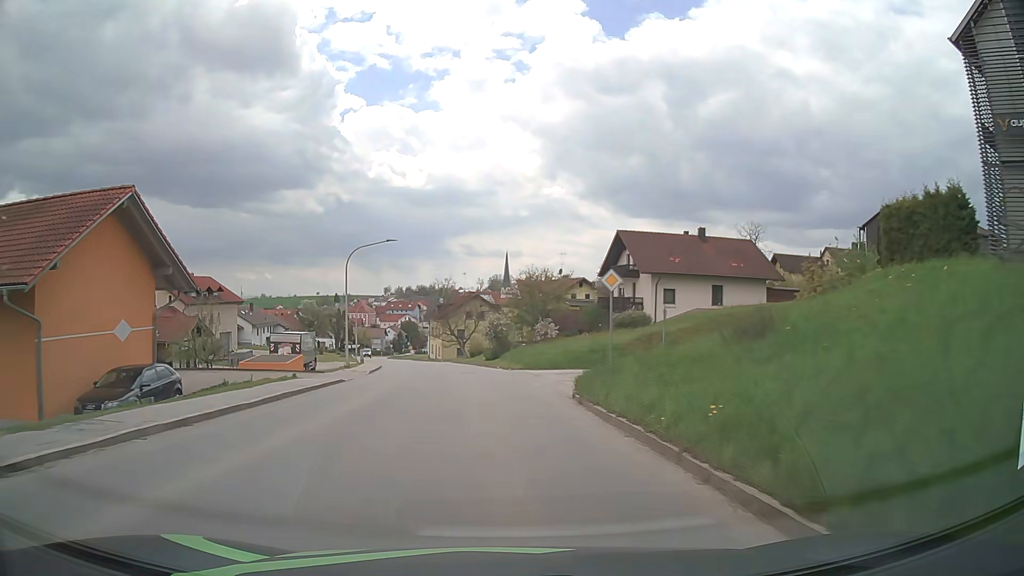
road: tertiary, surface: asphalt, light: Day
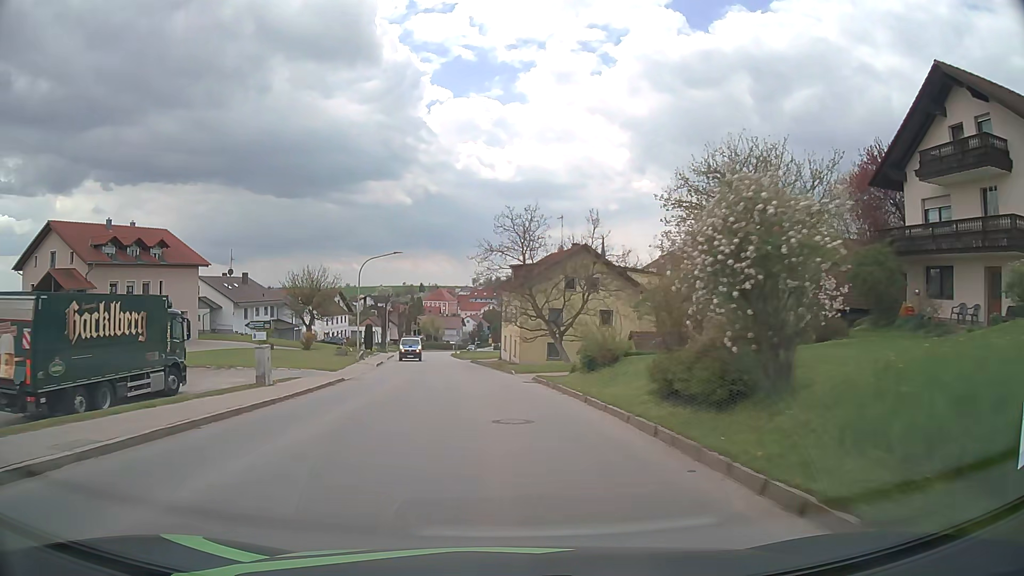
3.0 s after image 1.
(-2.6, +39.4) m; -7°
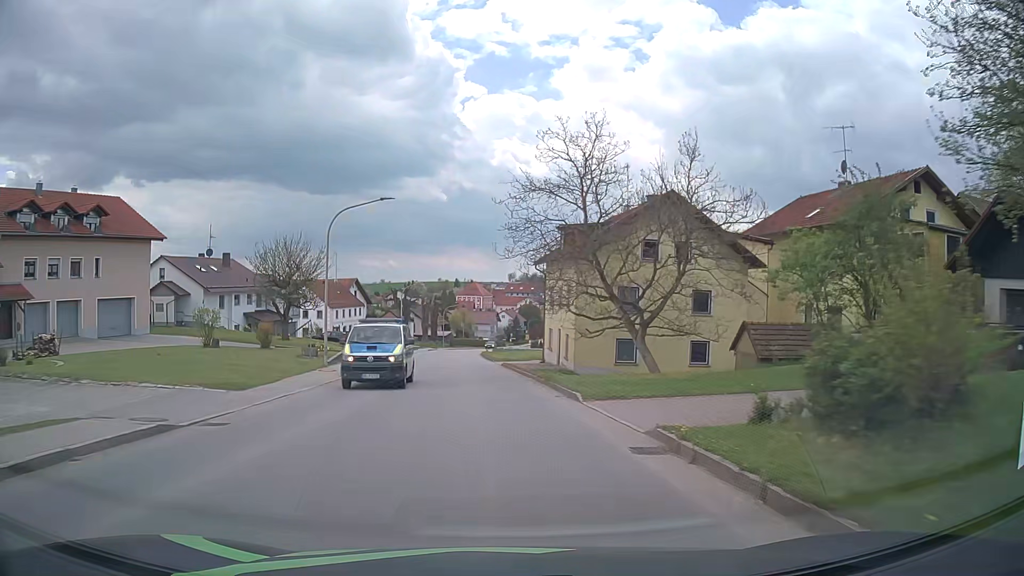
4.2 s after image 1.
(-0.5, +16.1) m; -3°
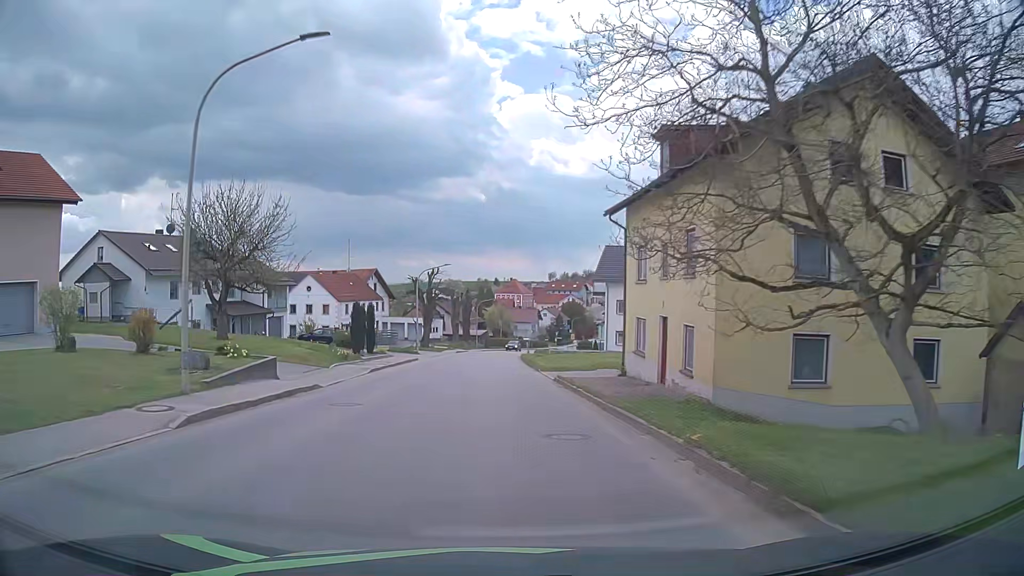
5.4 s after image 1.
(-0.5, +16.4) m; -4°
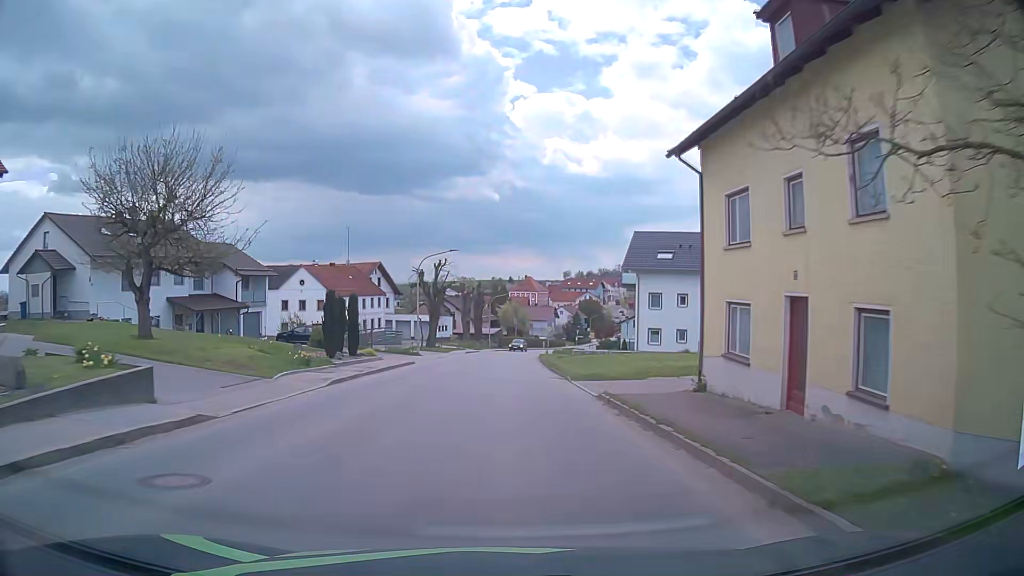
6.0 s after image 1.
(-0.1, +8.3) m; -1°
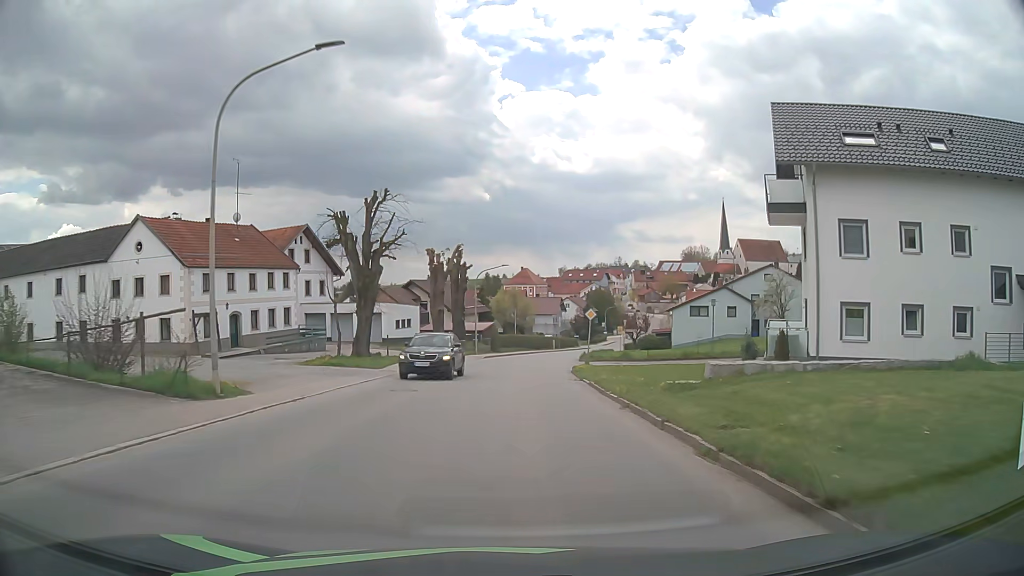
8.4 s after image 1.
(-0.3, +33.5) m; 0°
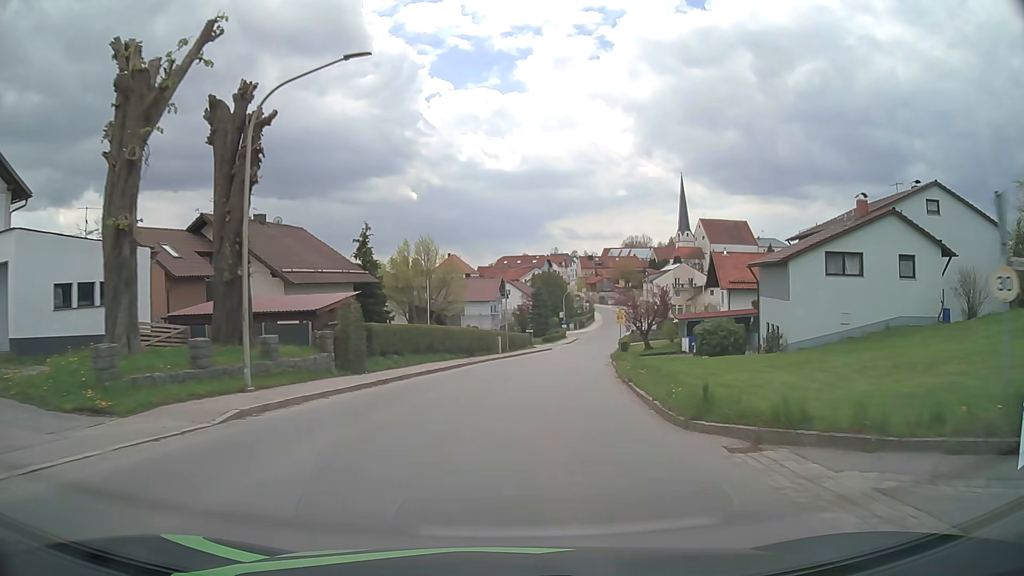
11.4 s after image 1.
(+1.5, +40.9) m; +5°
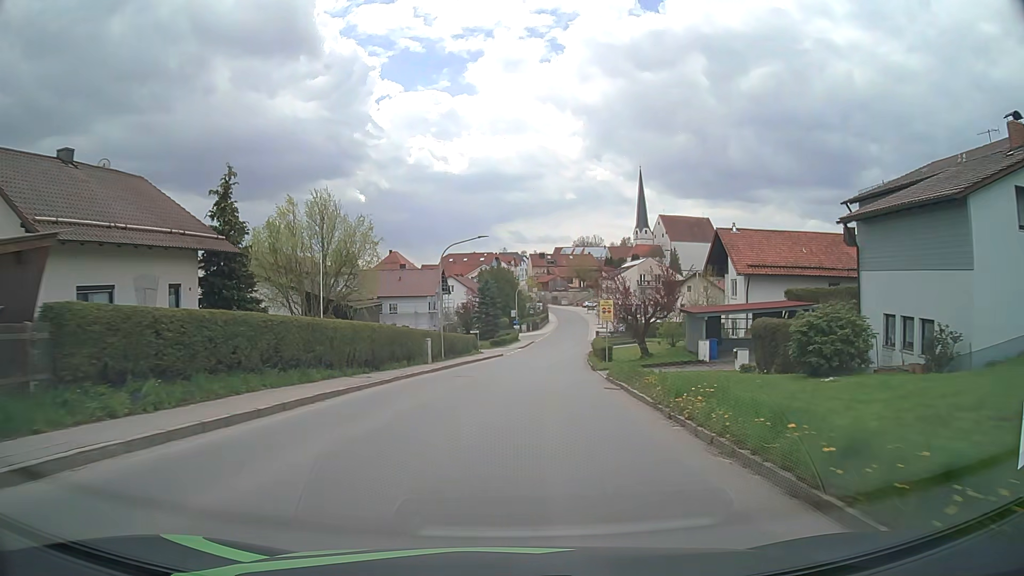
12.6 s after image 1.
(+0.7, +16.1) m; +5°
